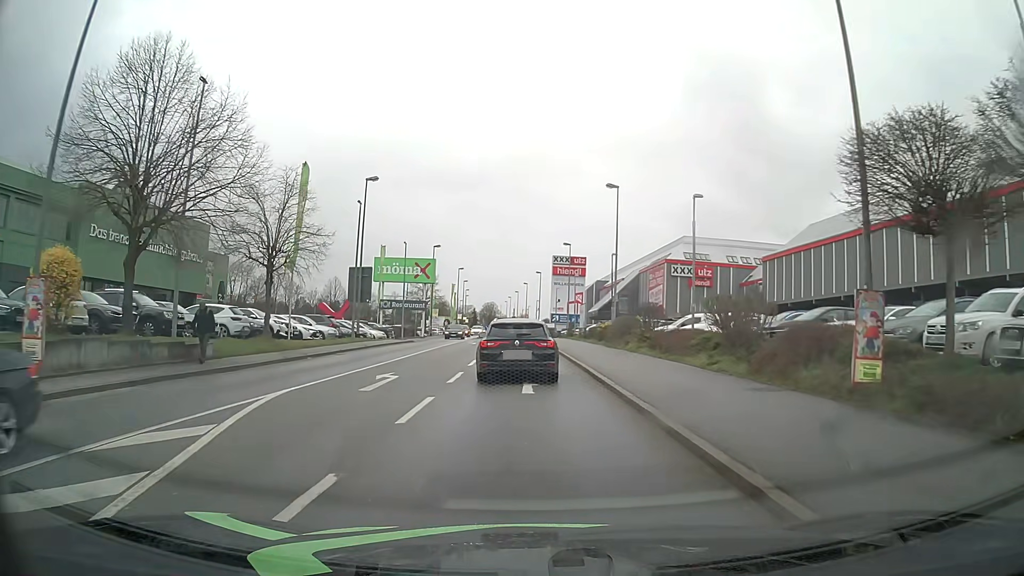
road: tertiary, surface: asphalt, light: Day
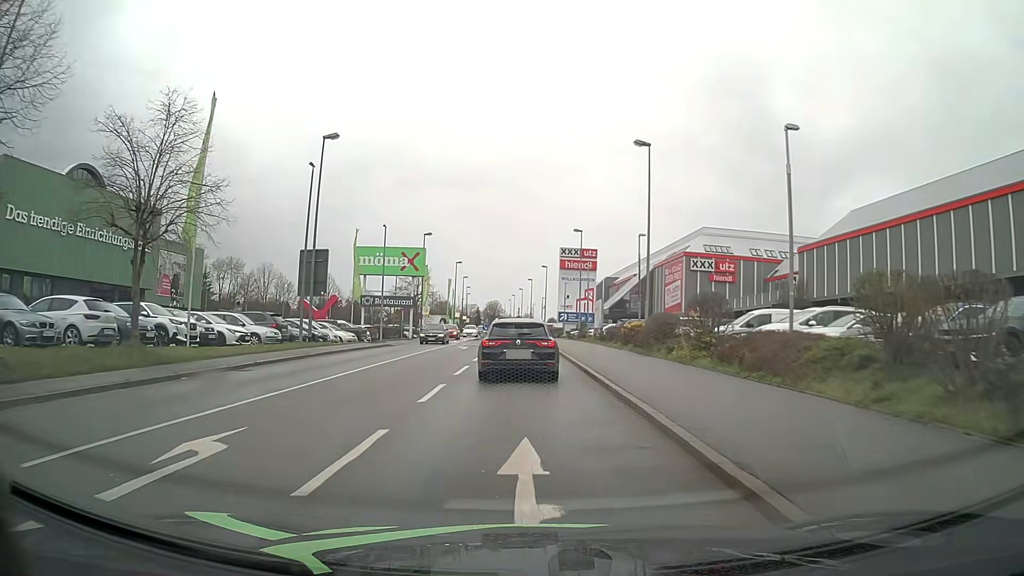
(0.0, +10.0) m; 0°
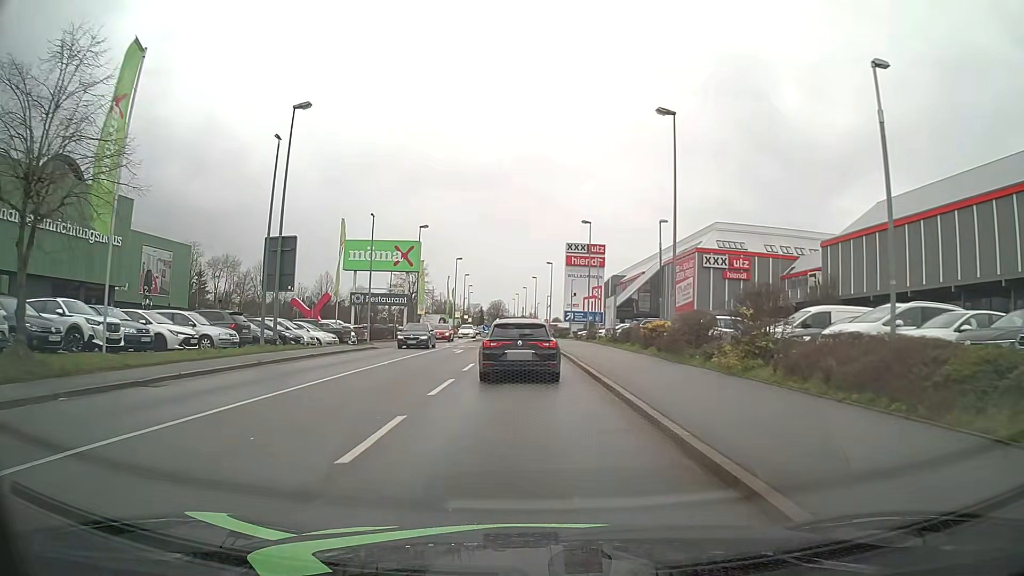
(0.0, +5.0) m; 0°
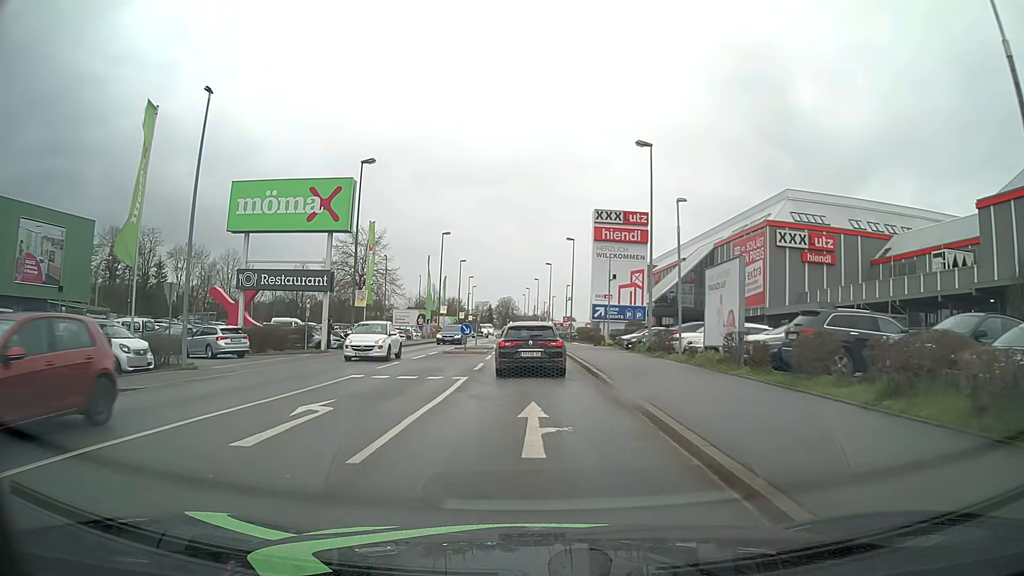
(-0.4, +25.0) m; -1°
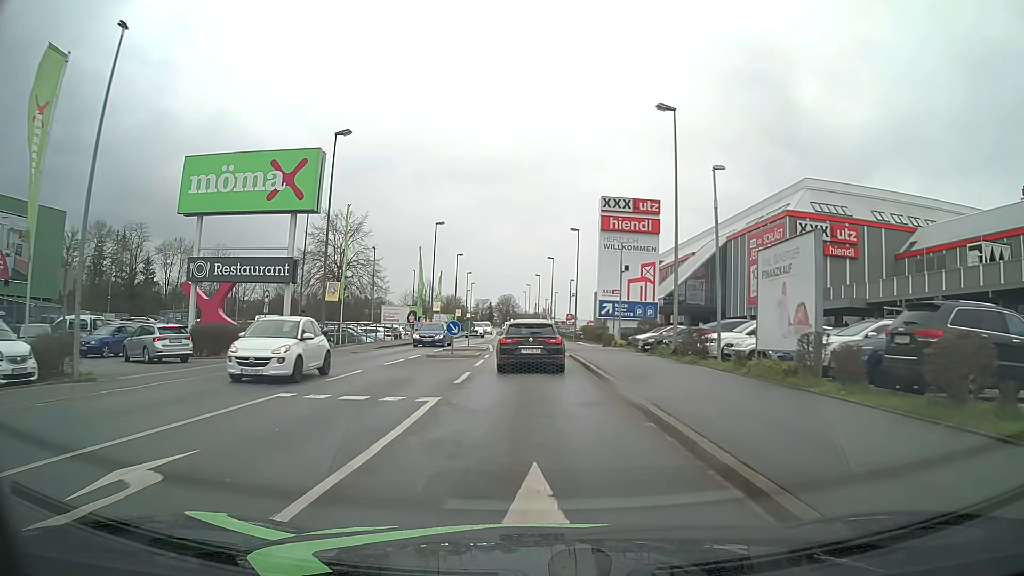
(-0.1, +5.4) m; 0°
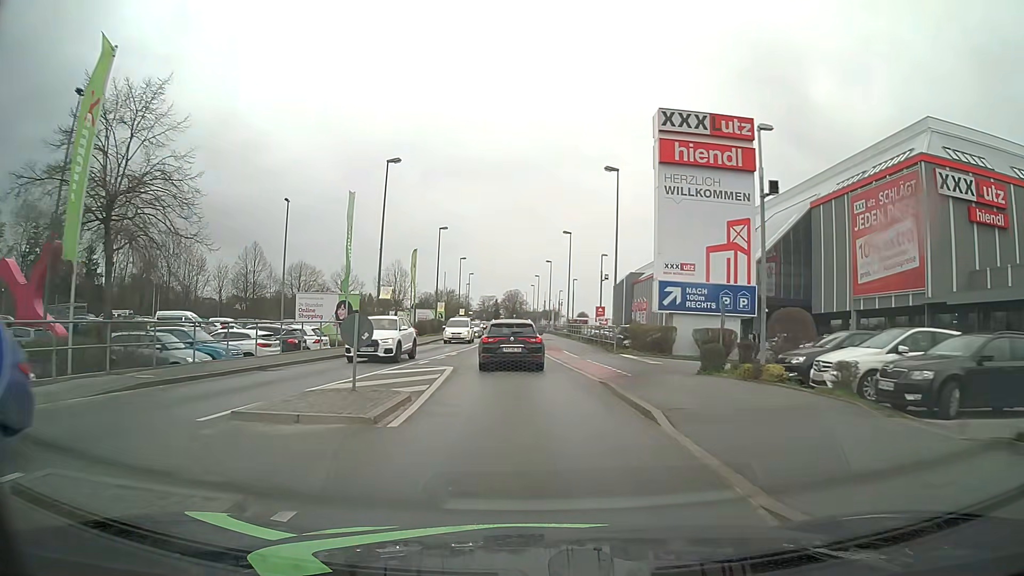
(-0.3, +23.8) m; -1°
(0, +10) (-1, +20) (-1, +30) (-2, +40) (-2, +50) (-2, +60) (-3, +70) (-3, +80) (-4, +90) (-4, +100) m
